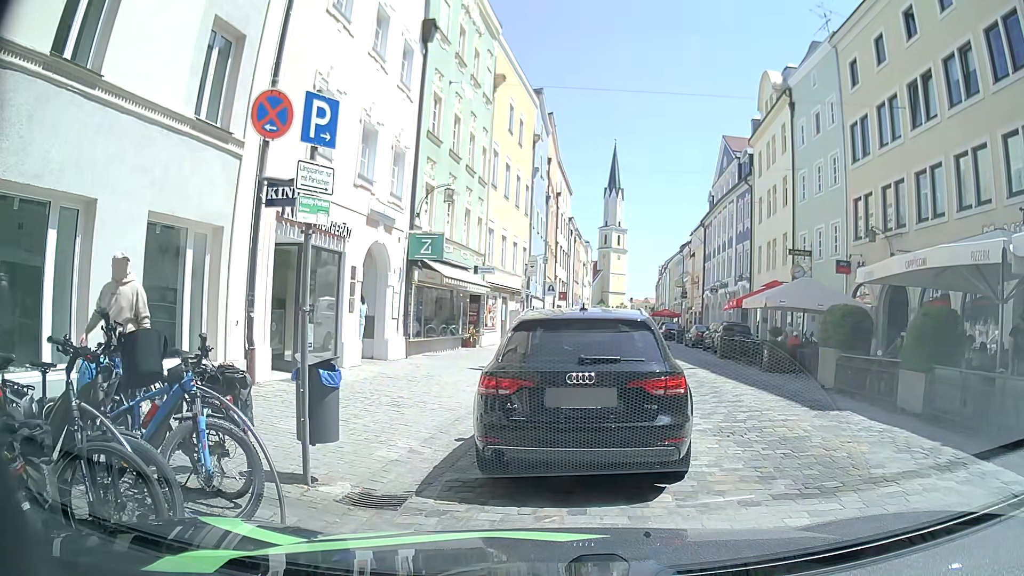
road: residential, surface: sett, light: Day
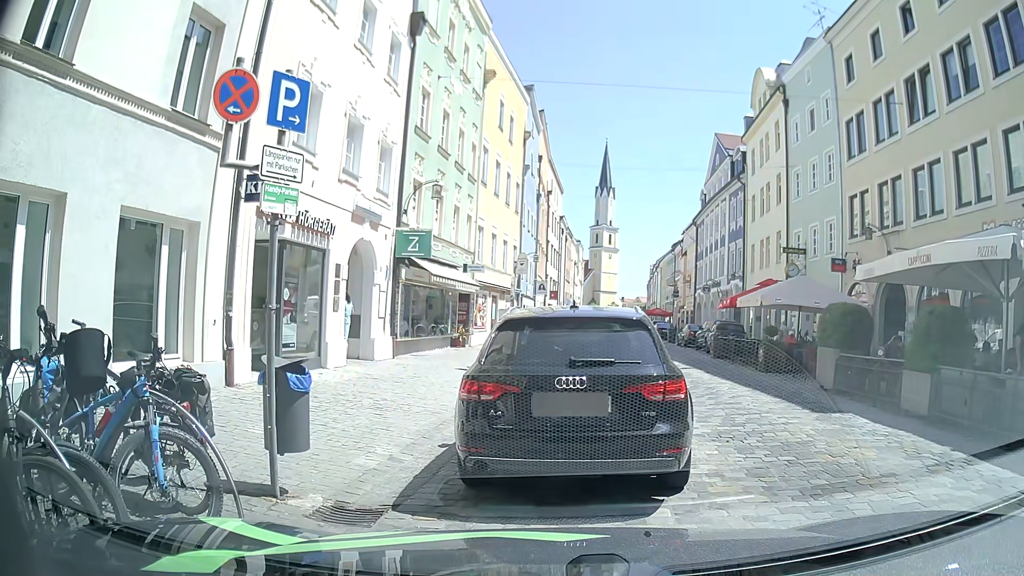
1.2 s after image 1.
(0.0, +0.4) m; 0°
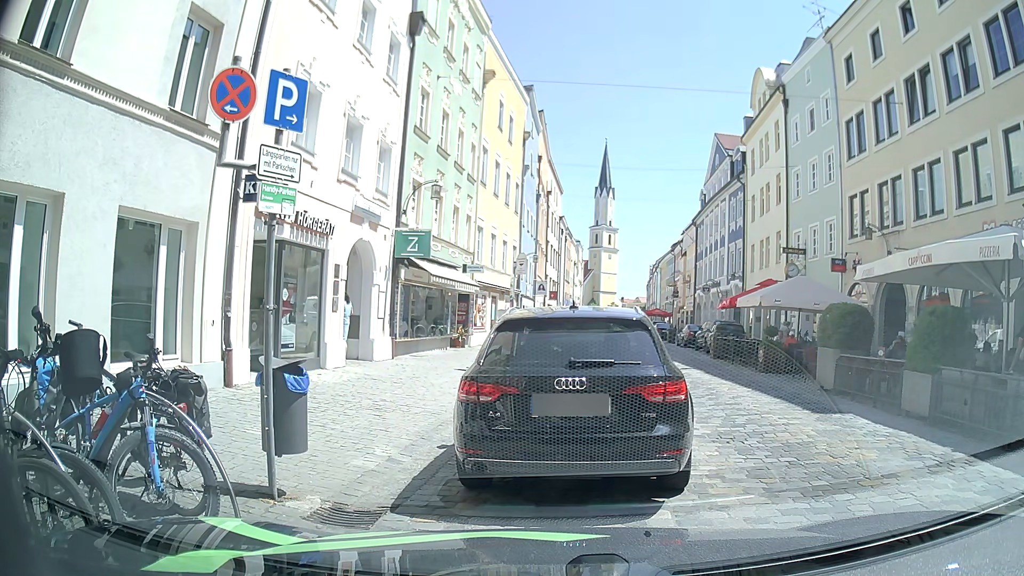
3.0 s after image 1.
(0.0, +0.1) m; 0°
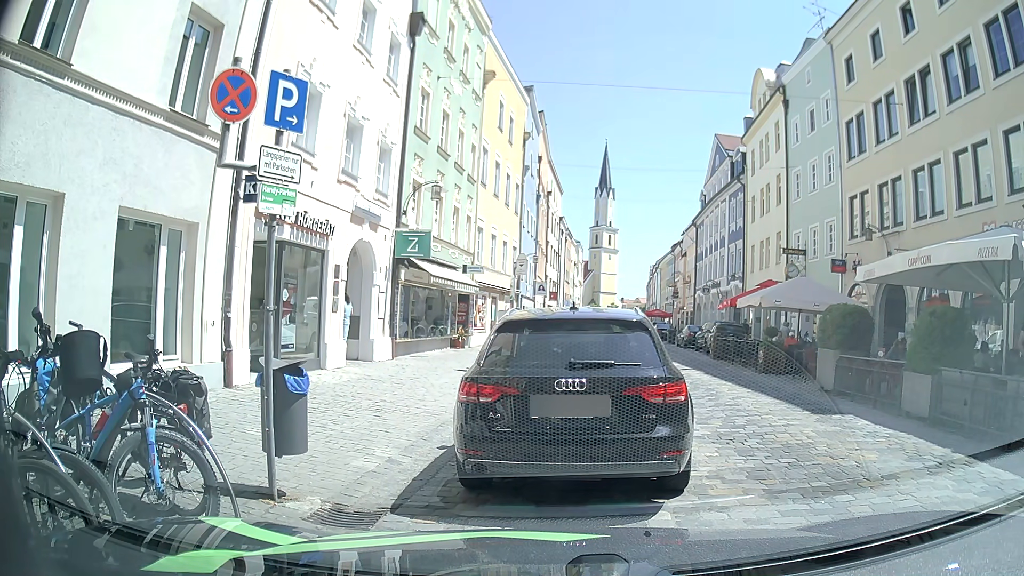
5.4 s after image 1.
(0.0, 0.0) m; 0°
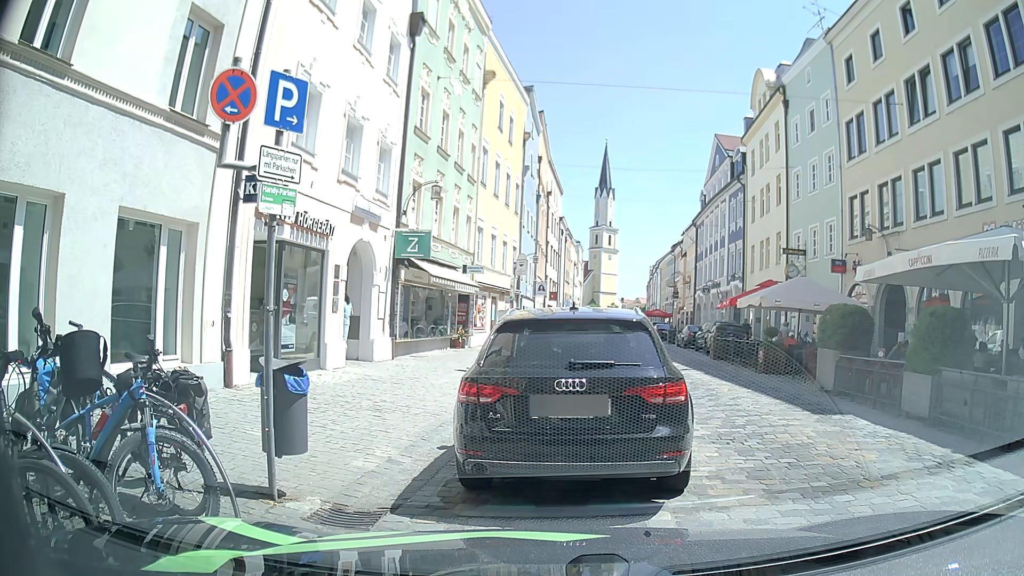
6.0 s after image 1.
(0.0, 0.0) m; 0°
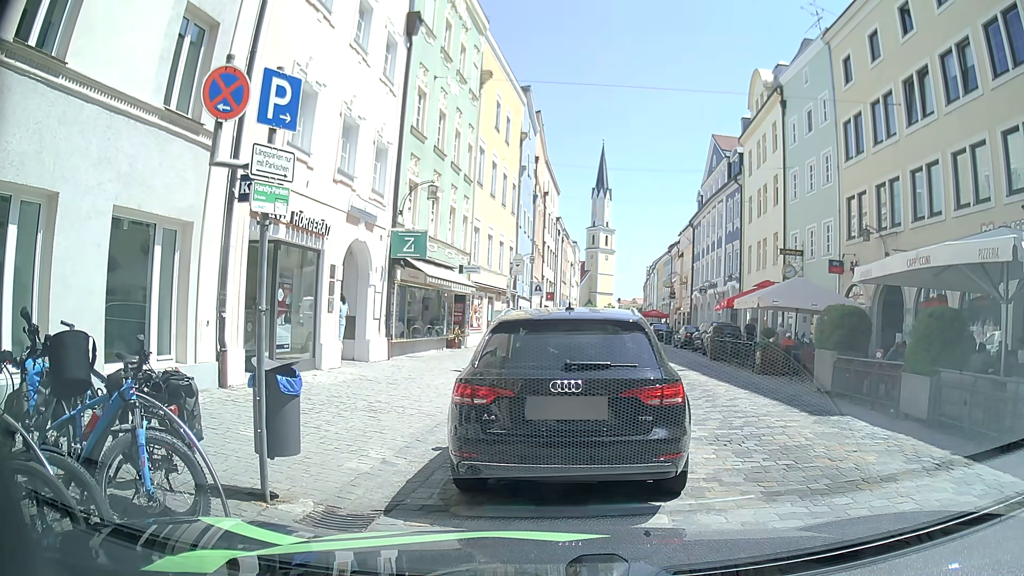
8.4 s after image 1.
(0.0, 0.0) m; 0°
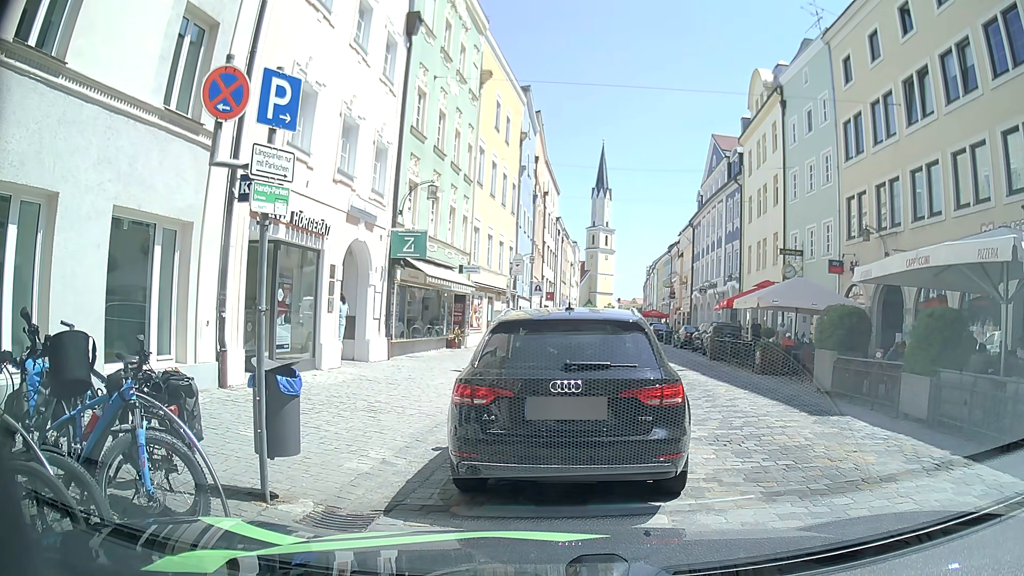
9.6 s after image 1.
(0.0, 0.0) m; 0°
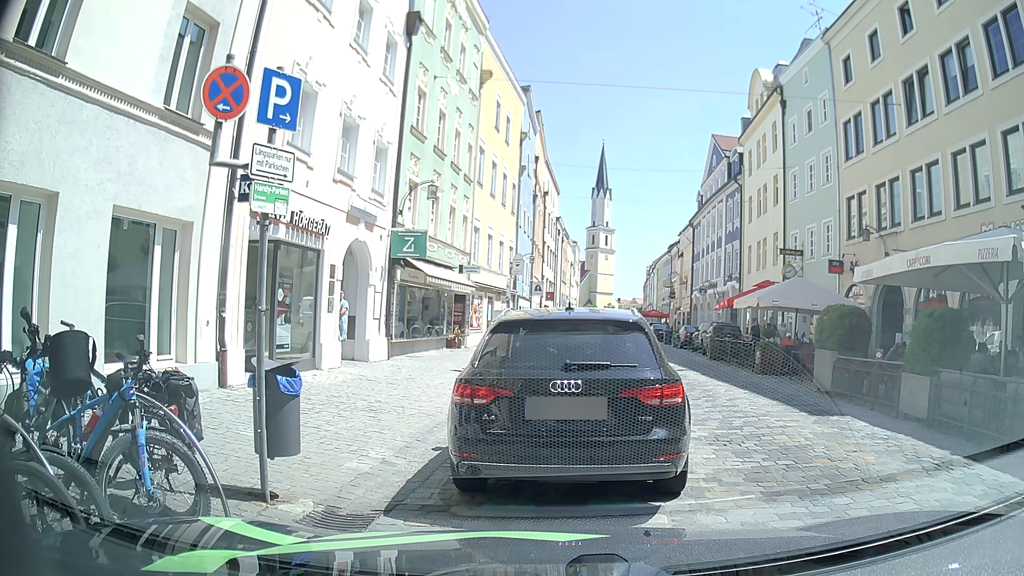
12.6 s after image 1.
(0.0, 0.0) m; 0°
